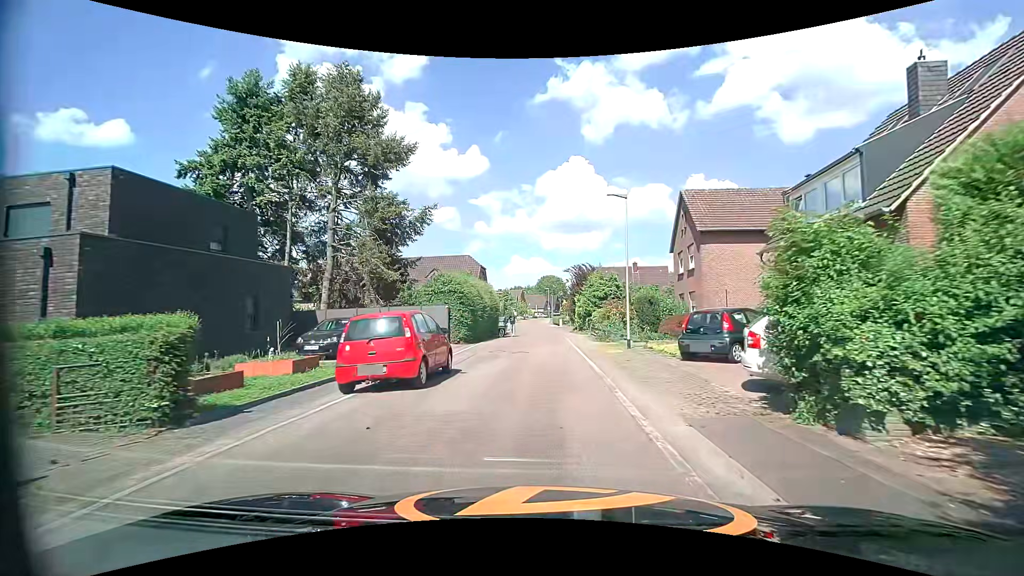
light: Day
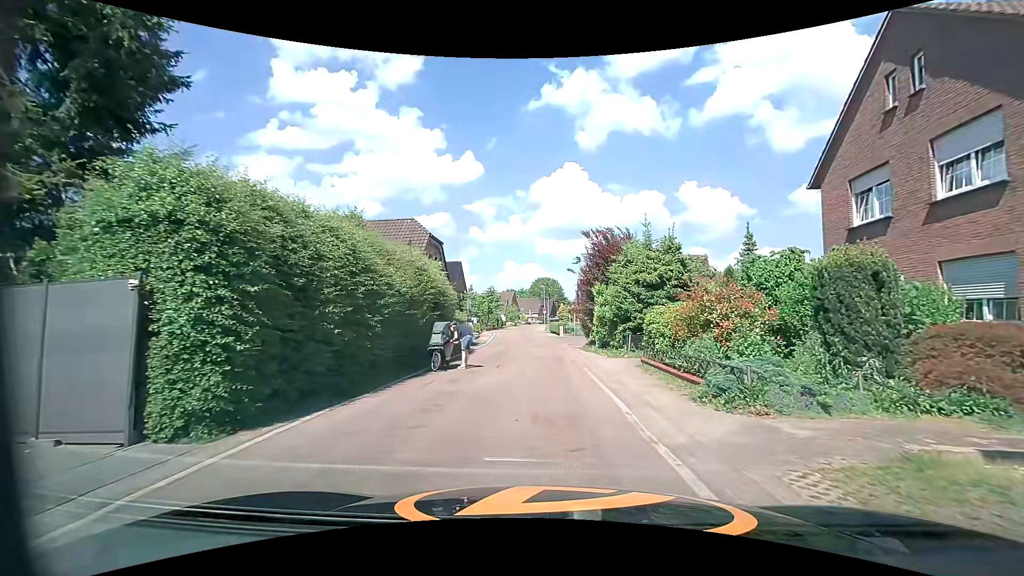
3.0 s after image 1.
(-0.1, +19.4) m; +1°
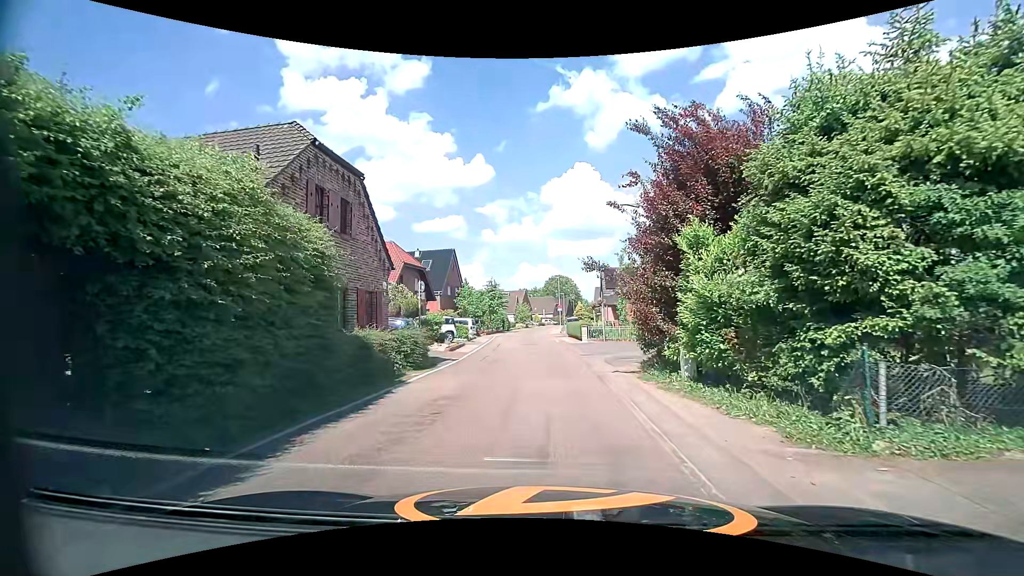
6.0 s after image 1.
(-0.1, +14.4) m; -3°
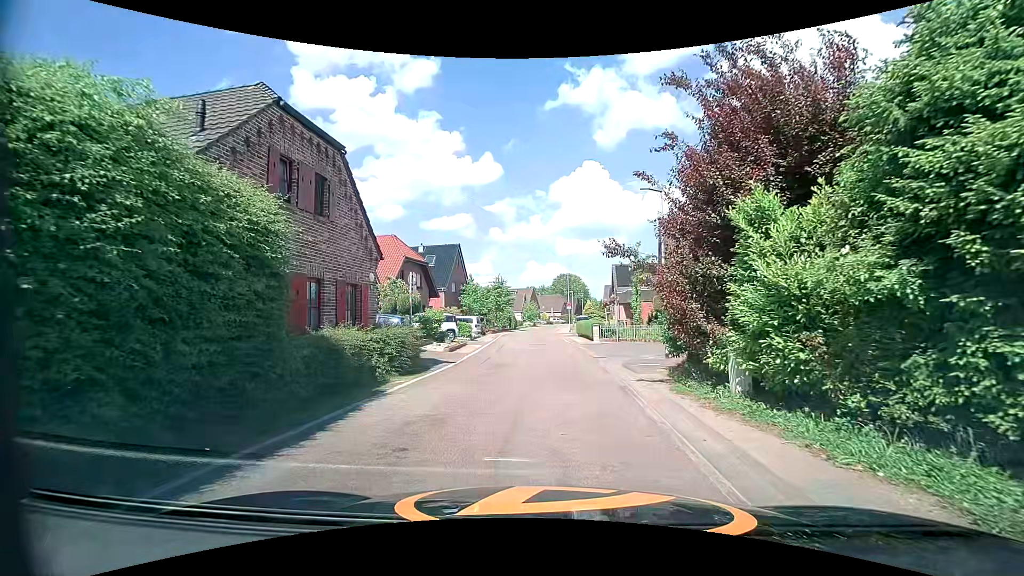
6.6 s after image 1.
(0.0, +2.3) m; +1°
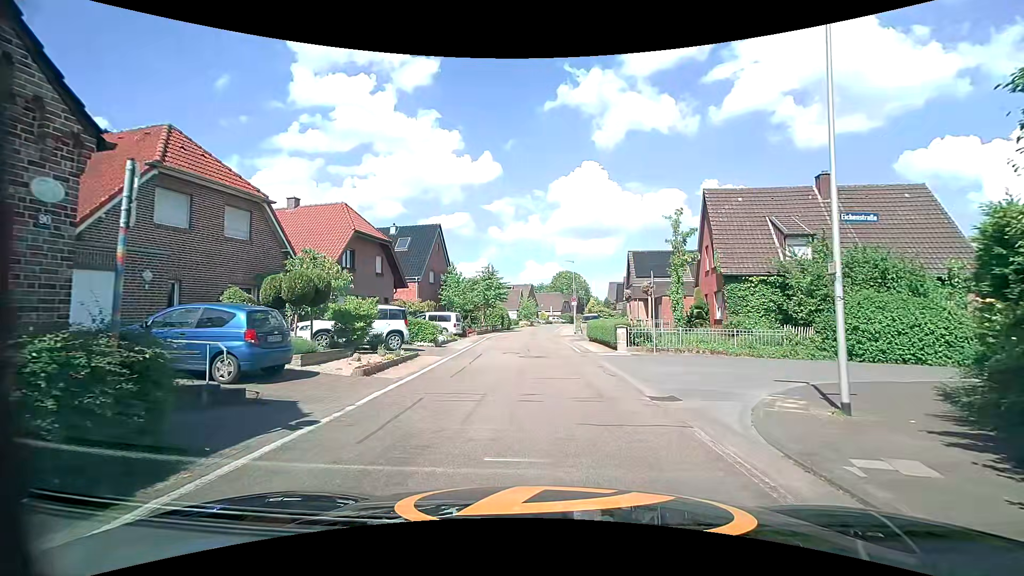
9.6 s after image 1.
(-0.5, +10.5) m; -2°
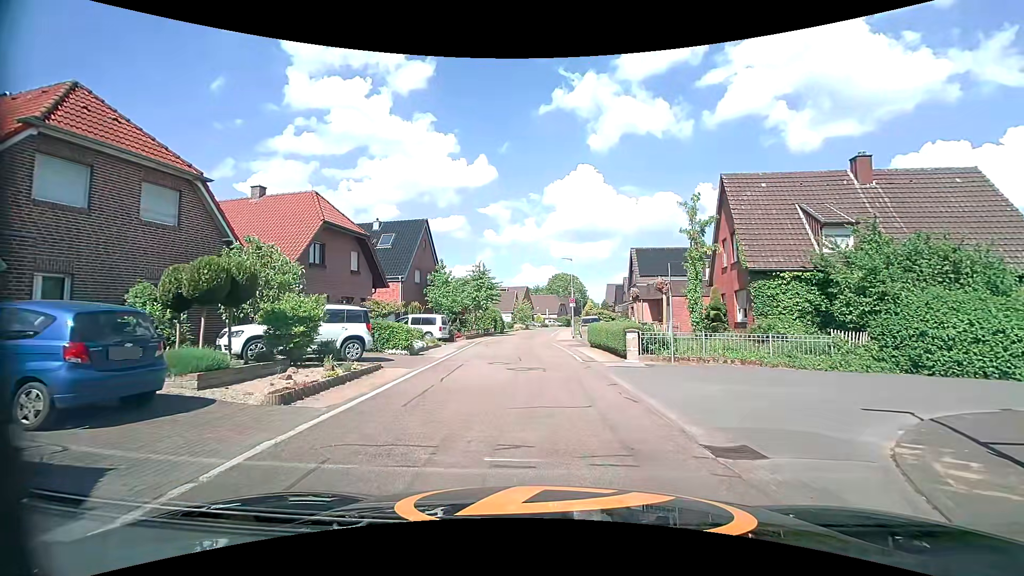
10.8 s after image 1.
(0.0, +3.5) m; +1°
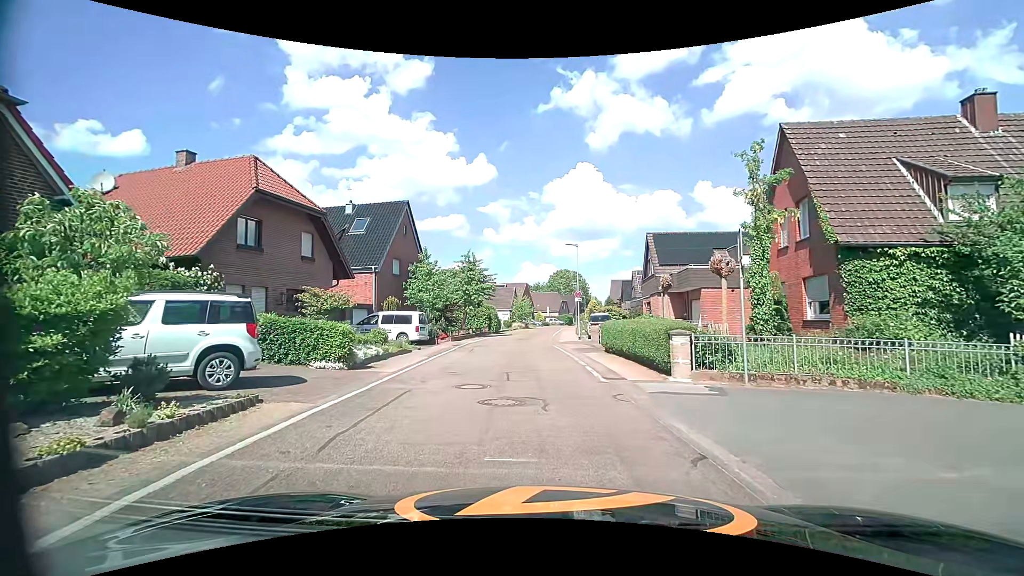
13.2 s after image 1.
(0.0, +6.0) m; 0°
